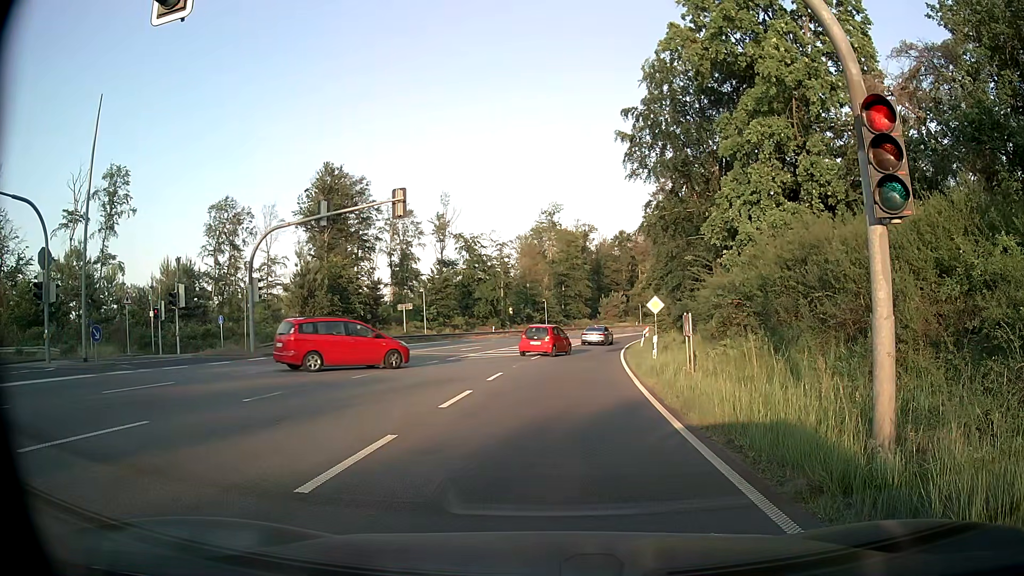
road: primary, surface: asphalt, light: Day
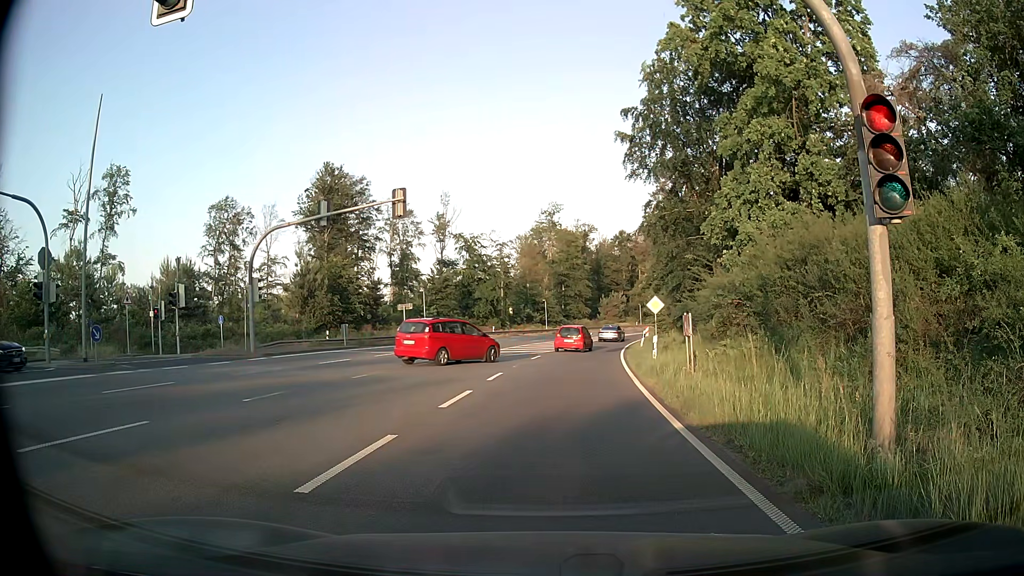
(0.0, 0.0) m; 0°
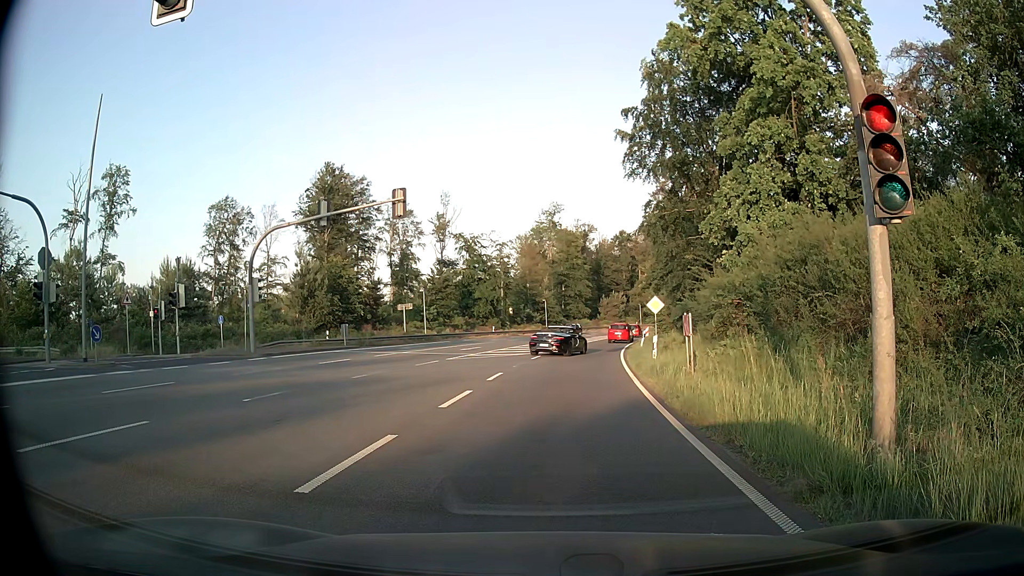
(0.0, 0.0) m; 0°
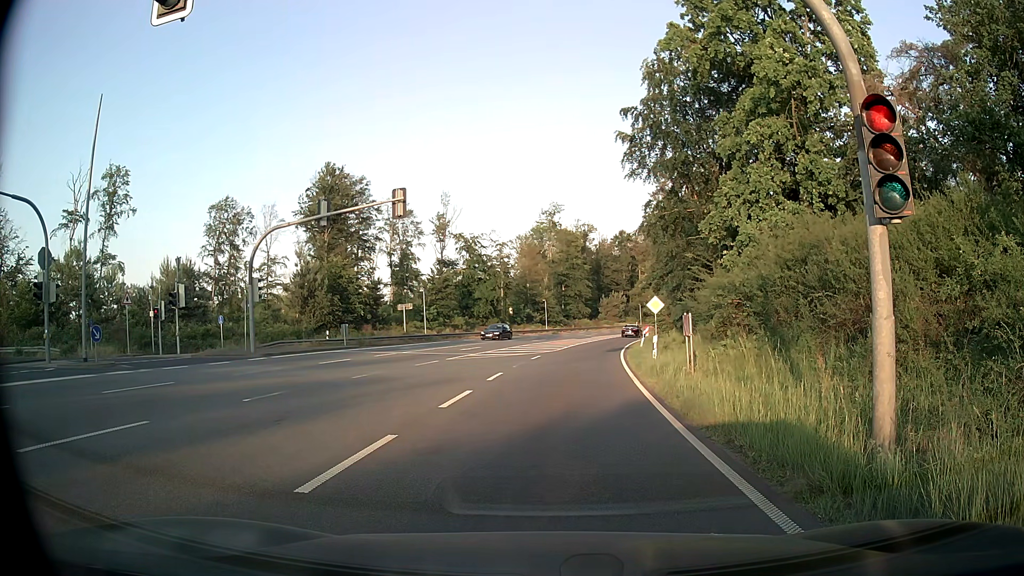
(0.0, 0.0) m; 0°
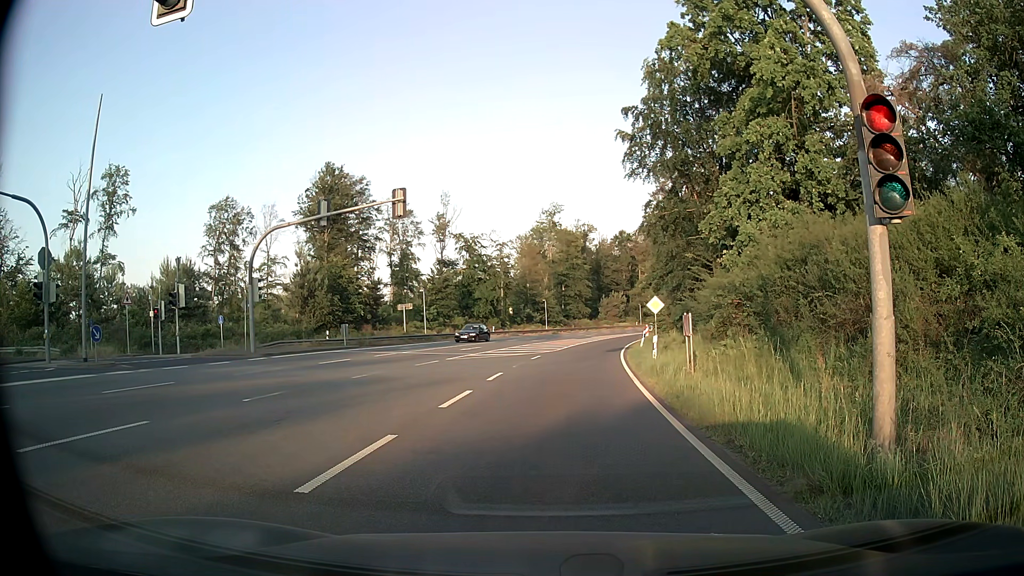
(0.0, 0.0) m; 0°
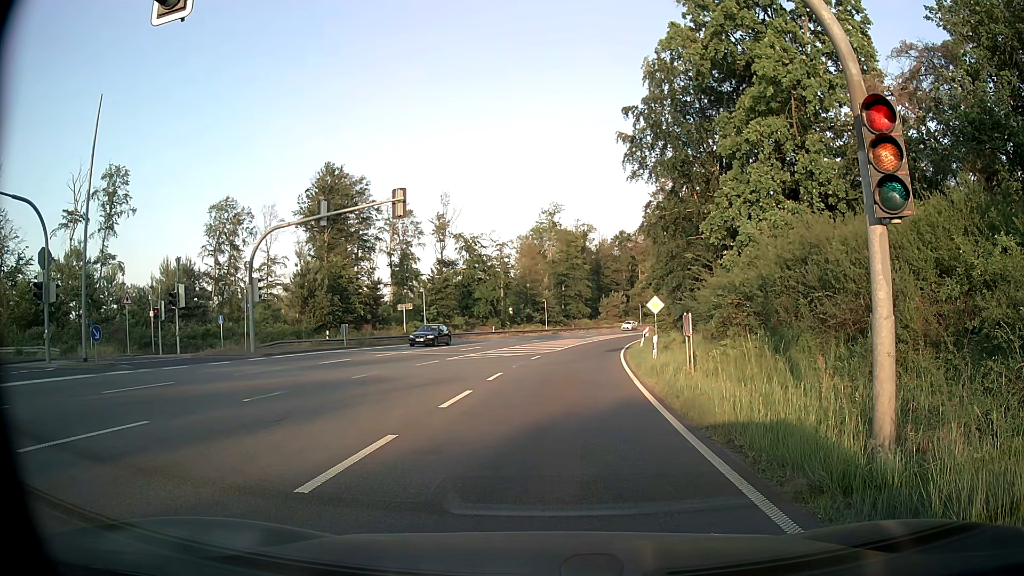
(0.0, 0.0) m; 0°
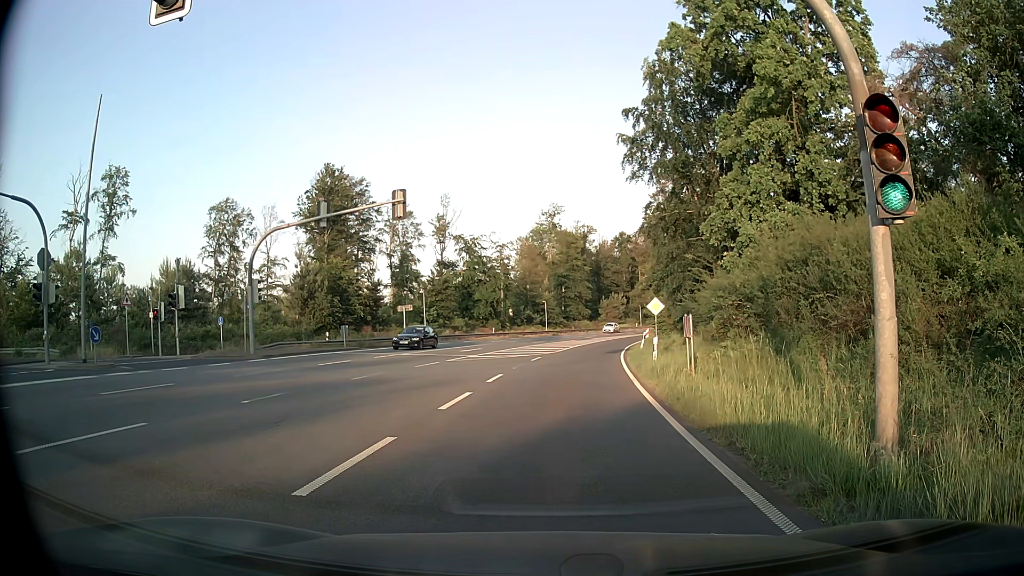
(0.0, 0.0) m; 0°
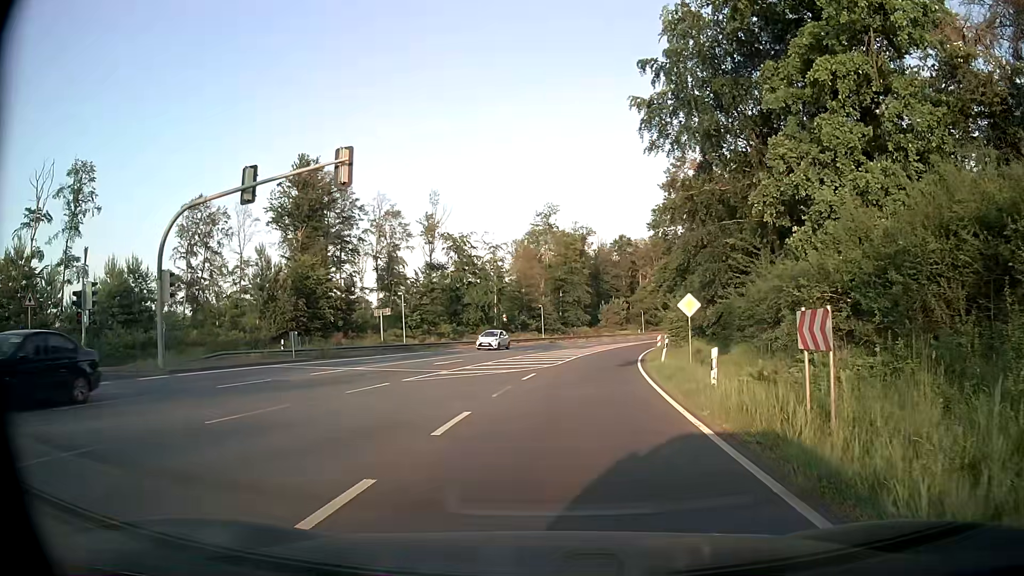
(+0.1, +8.7) m; +1°
(0, +10) (+1, +20) (+2, +30) (+3, +40) (+5, +50) (+7, +60) (+9, +69) (+12, +79) (+15, +88) (+18, +98) m
